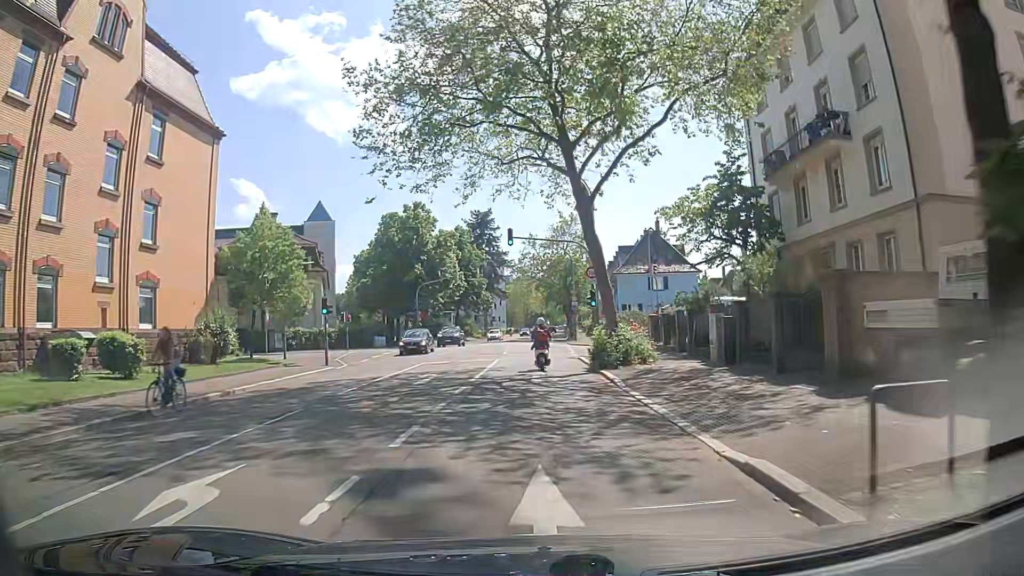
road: secondary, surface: asphalt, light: Day
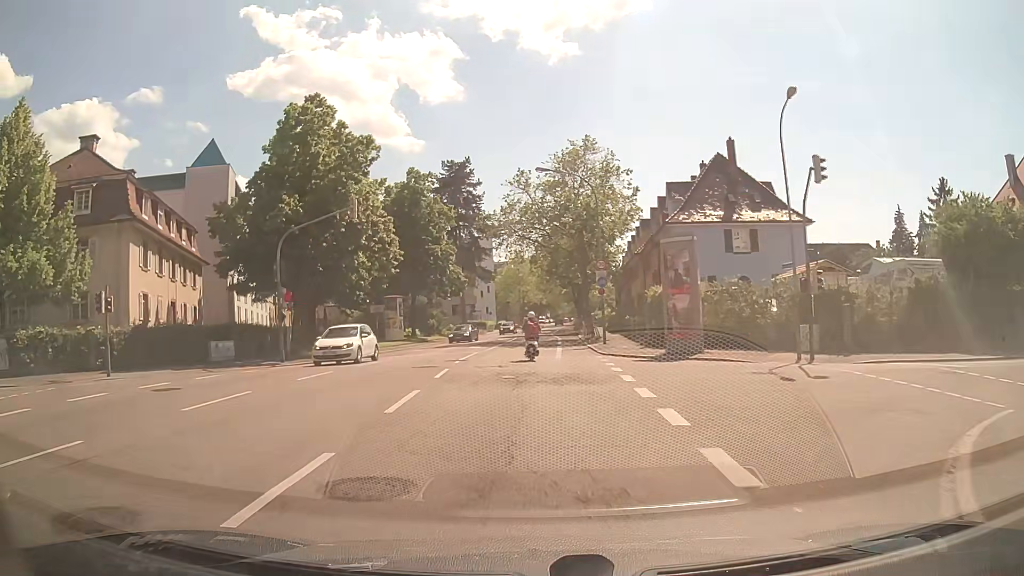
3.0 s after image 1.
(-0.9, +32.7) m; -2°
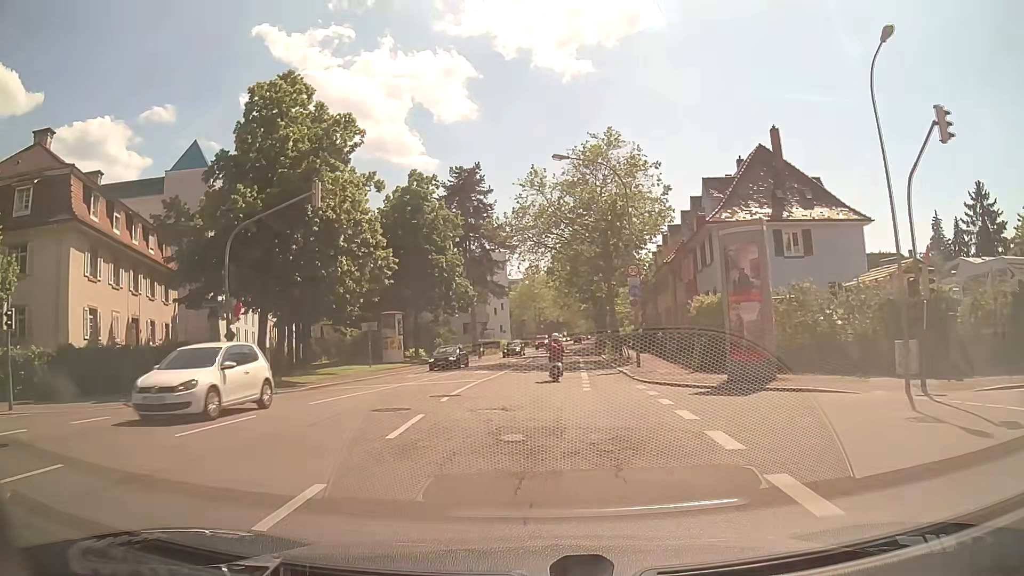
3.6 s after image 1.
(0.0, +6.8) m; -1°
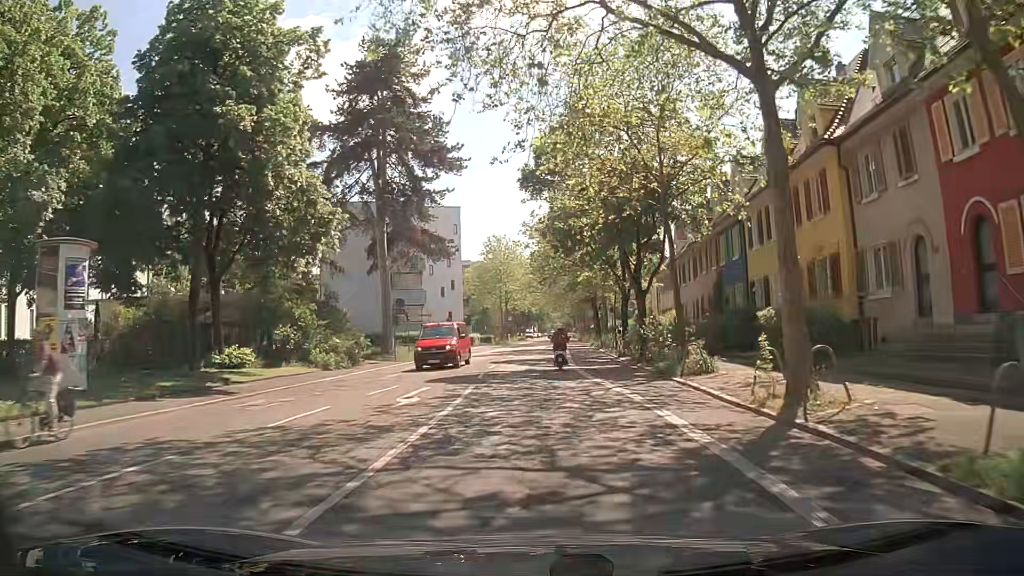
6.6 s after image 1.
(+0.4, +34.9) m; +2°
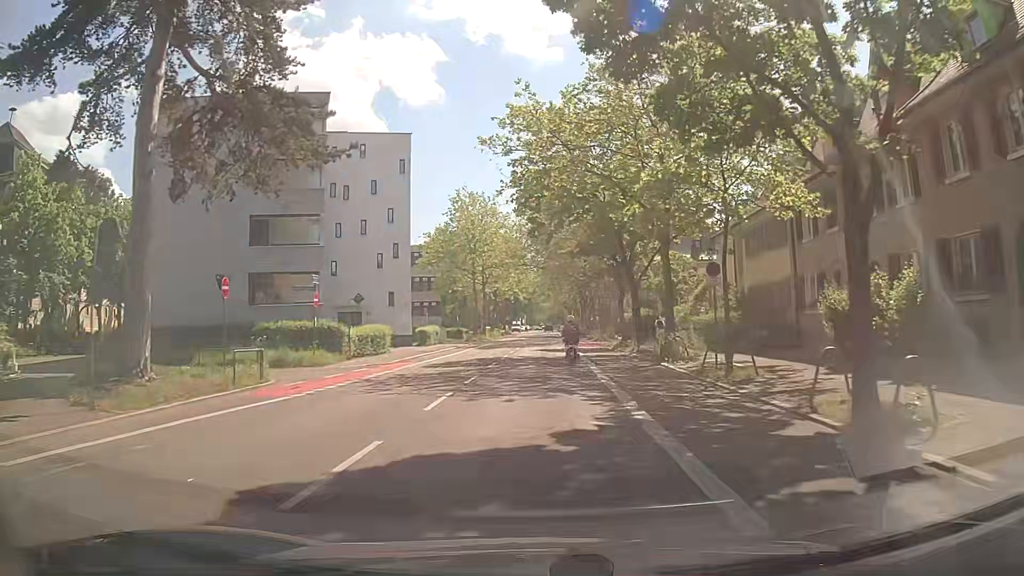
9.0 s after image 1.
(+0.1, +27.7) m; +1°
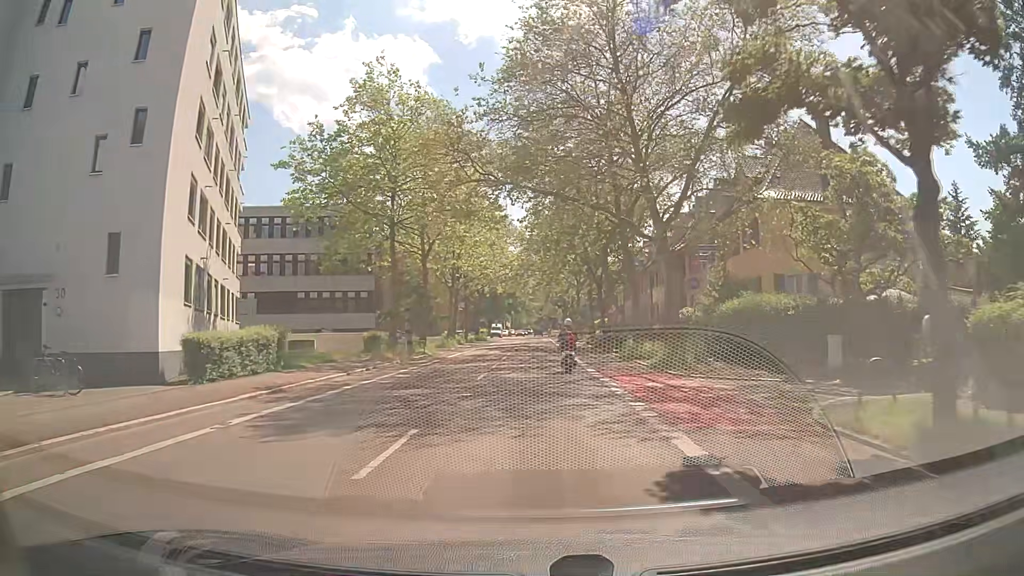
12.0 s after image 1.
(+0.3, +34.1) m; +2°
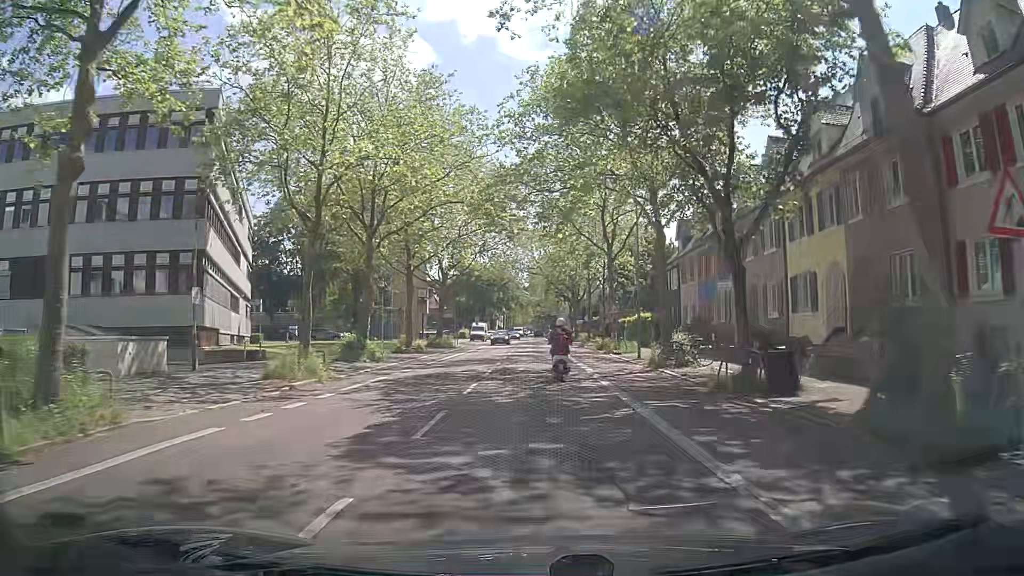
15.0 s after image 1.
(-0.4, +34.0) m; +1°
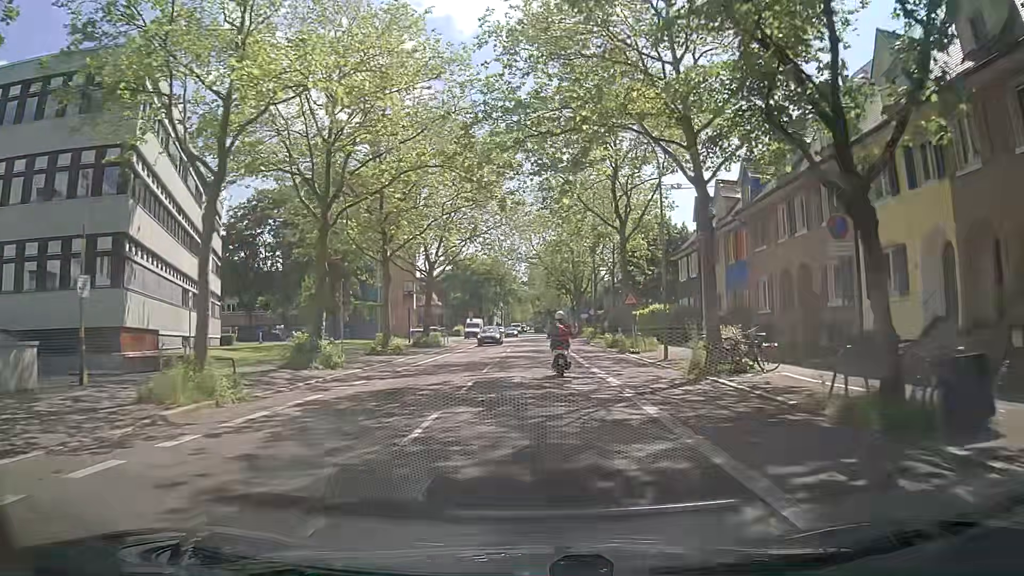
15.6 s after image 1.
(-0.1, +6.9) m; 0°
(0, +10) (0, +20) (-1, +30) (-1, +40) (-1, +50) (-1, +60) (-2, +70) (-2, +80) (-2, +90) (-2, +100) m
